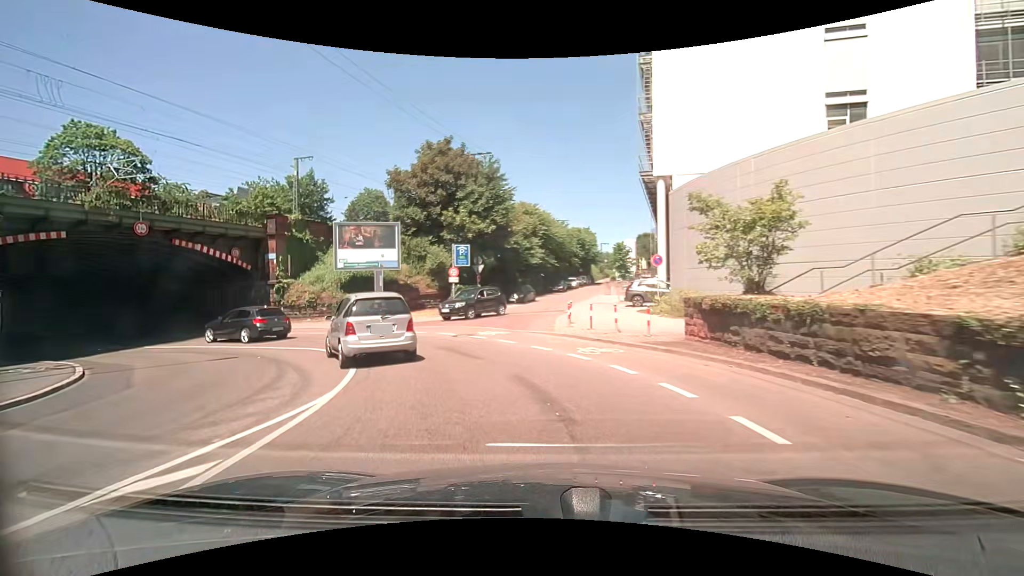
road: secondary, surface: asphalt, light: Day
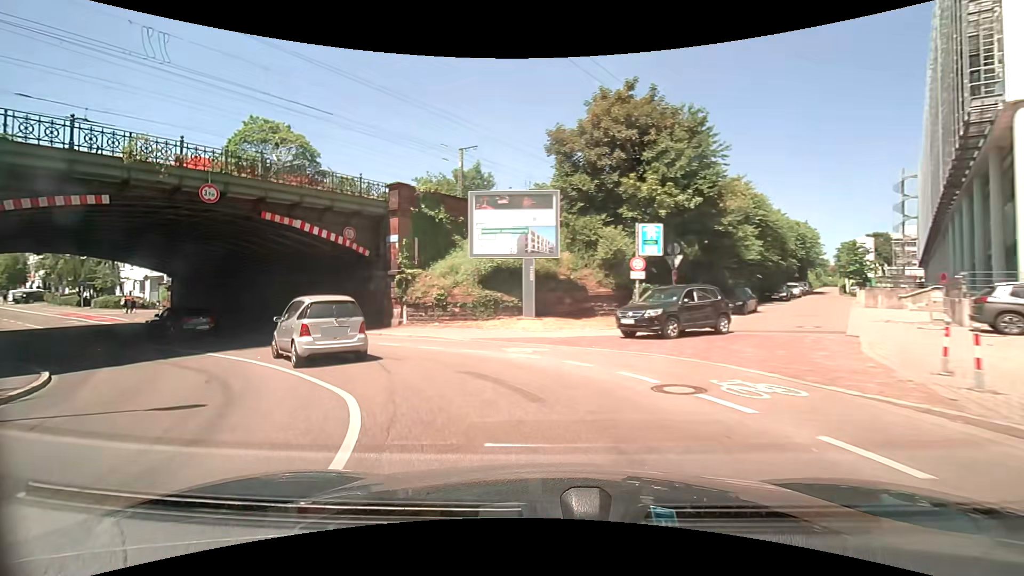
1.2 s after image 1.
(-1.6, +9.6) m; -20°
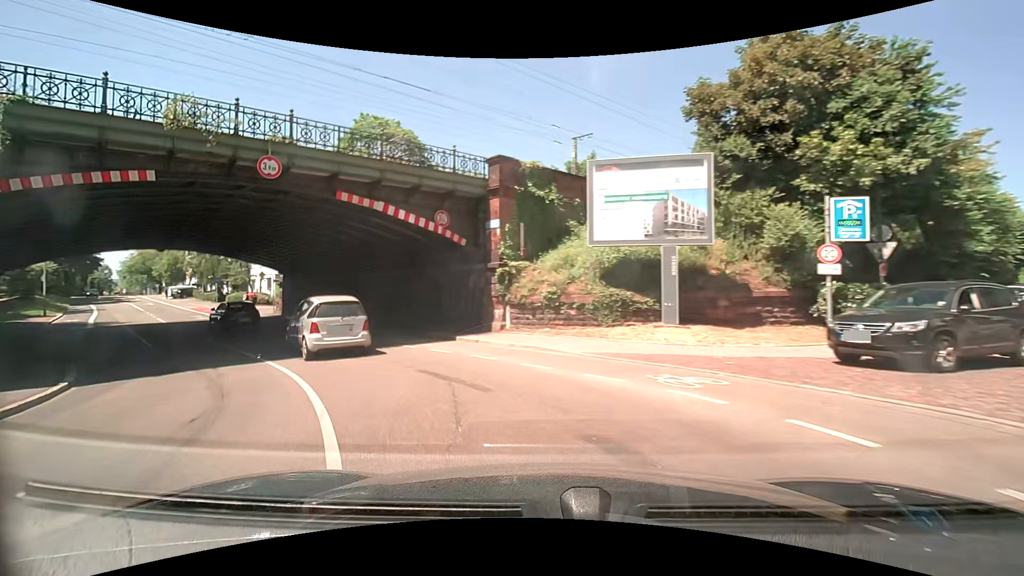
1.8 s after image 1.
(-0.5, +4.6) m; -13°
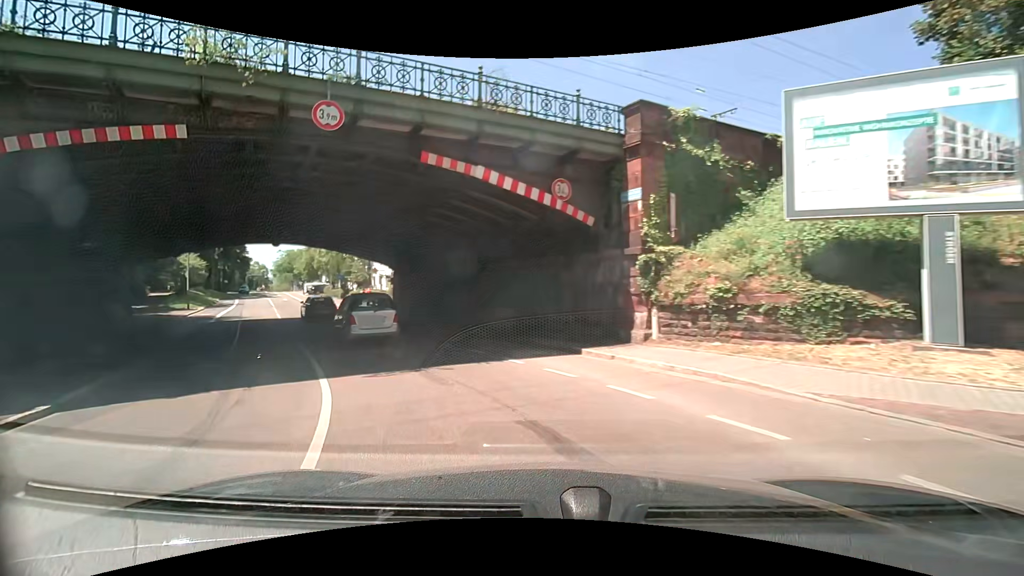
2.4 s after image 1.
(-0.6, +4.6) m; -14°
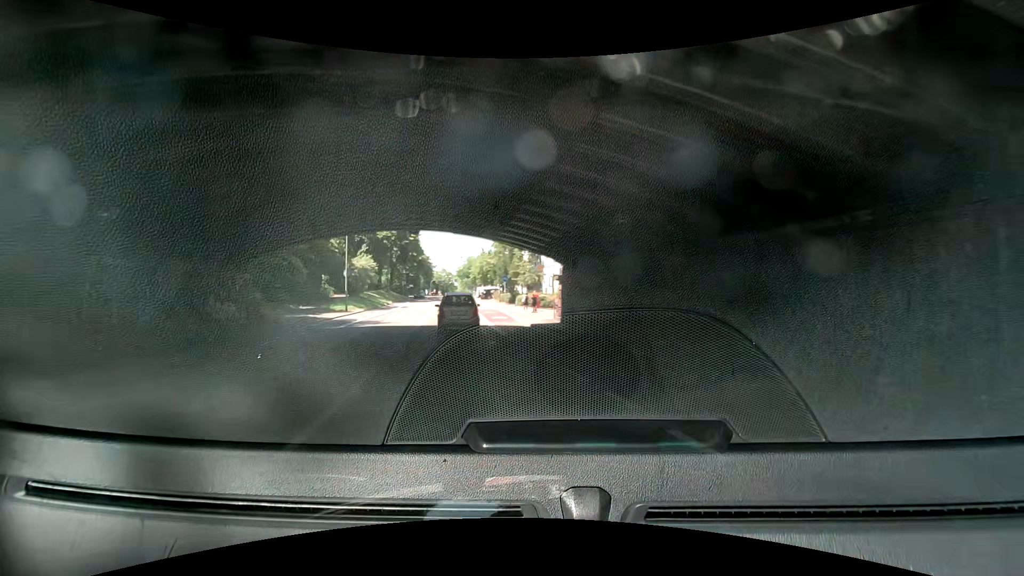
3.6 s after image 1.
(-1.9, +9.9) m; -20°
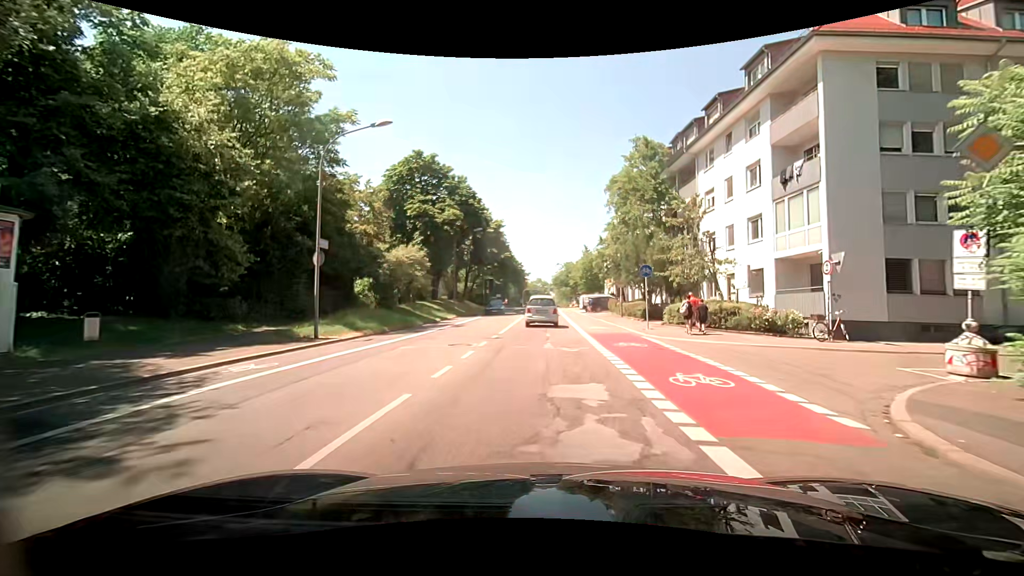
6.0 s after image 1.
(-4.3, +22.4) m; -13°
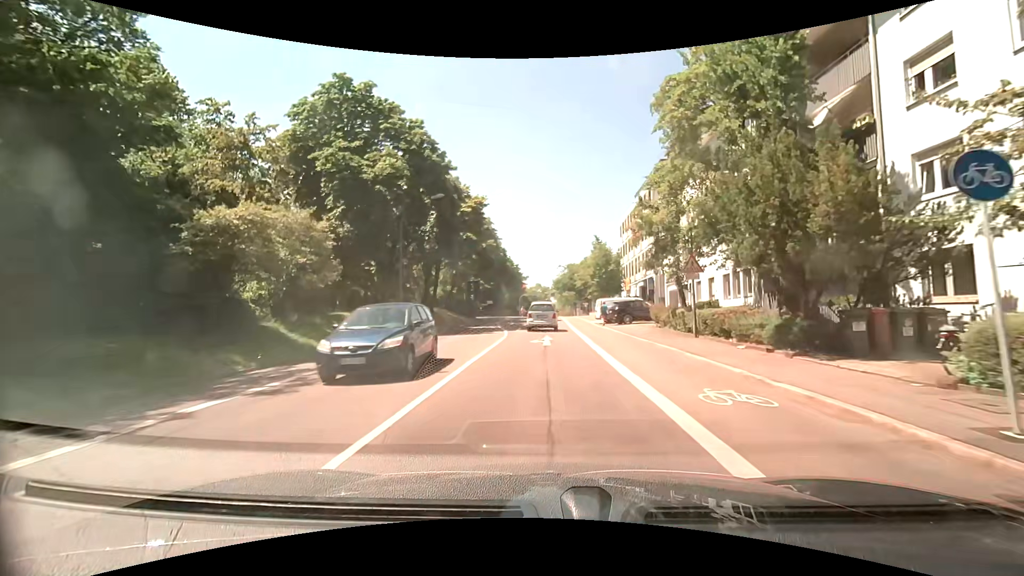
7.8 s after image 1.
(+0.5, +18.0) m; +2°
